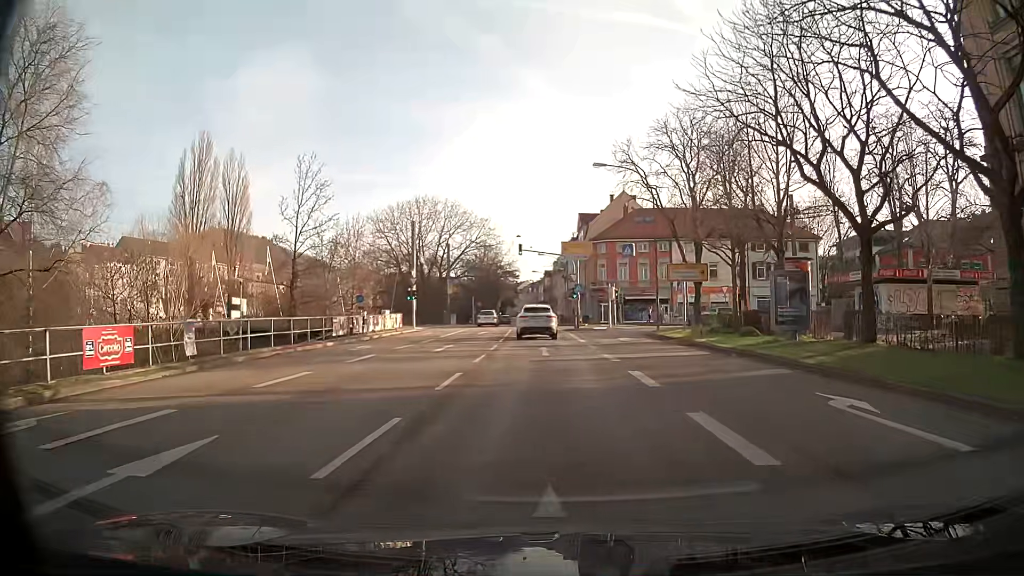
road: primary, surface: asphalt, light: Day
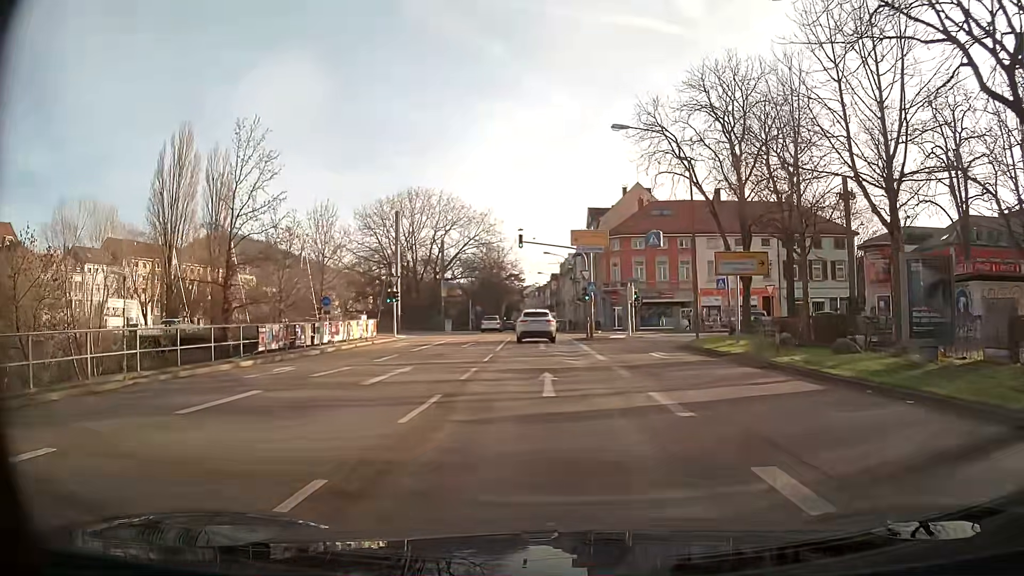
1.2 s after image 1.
(-0.1, +9.0) m; -1°
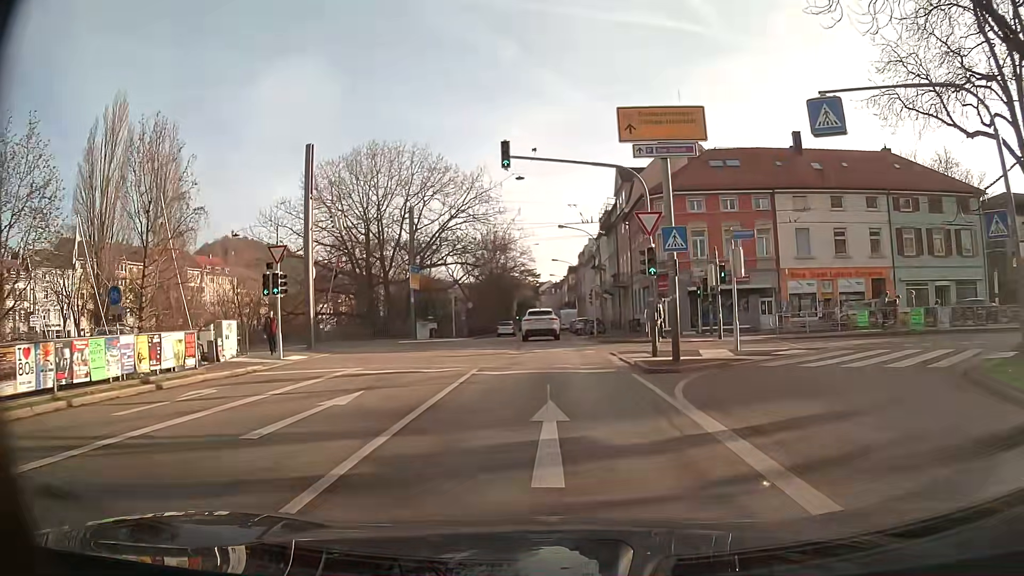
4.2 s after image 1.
(-0.3, +22.4) m; -2°
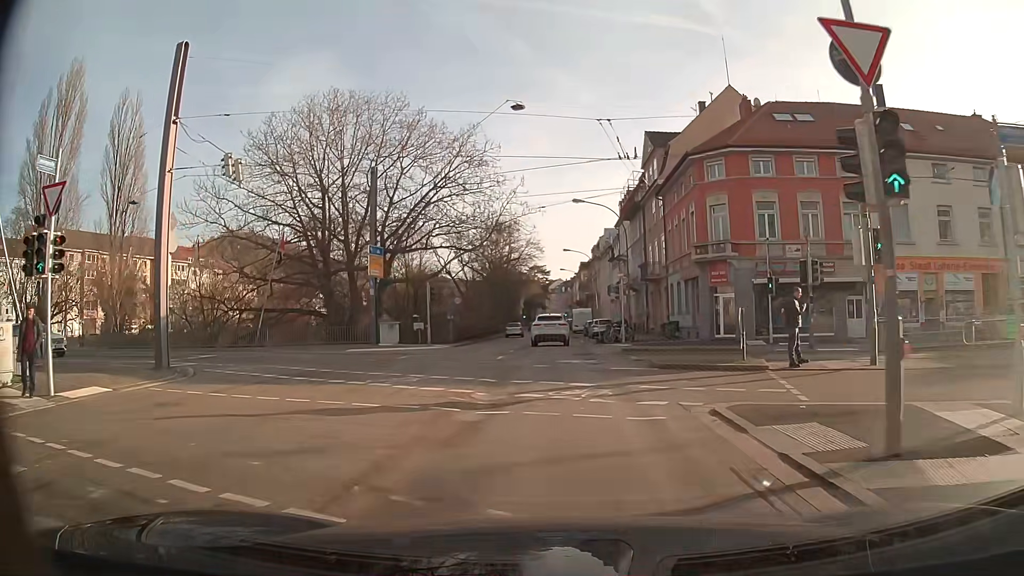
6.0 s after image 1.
(-0.1, +13.4) m; -1°
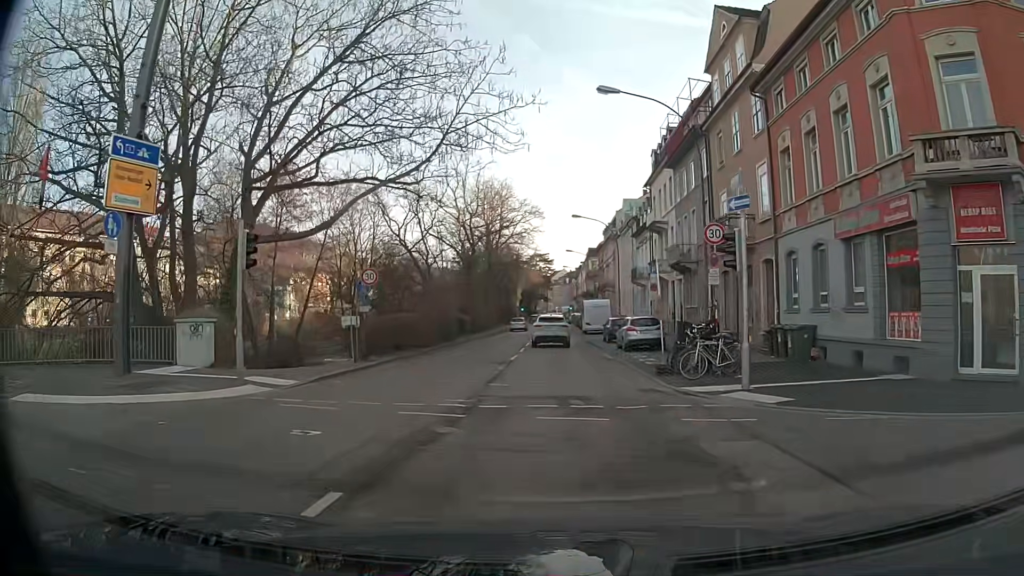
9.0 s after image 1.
(0.0, +22.3) m; 0°
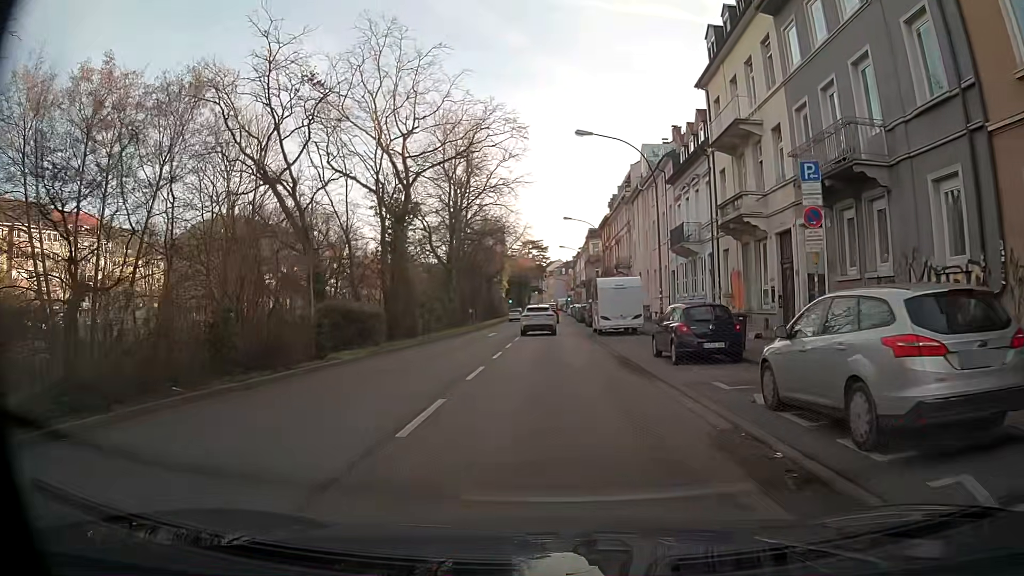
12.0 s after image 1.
(0.0, +22.9) m; -1°
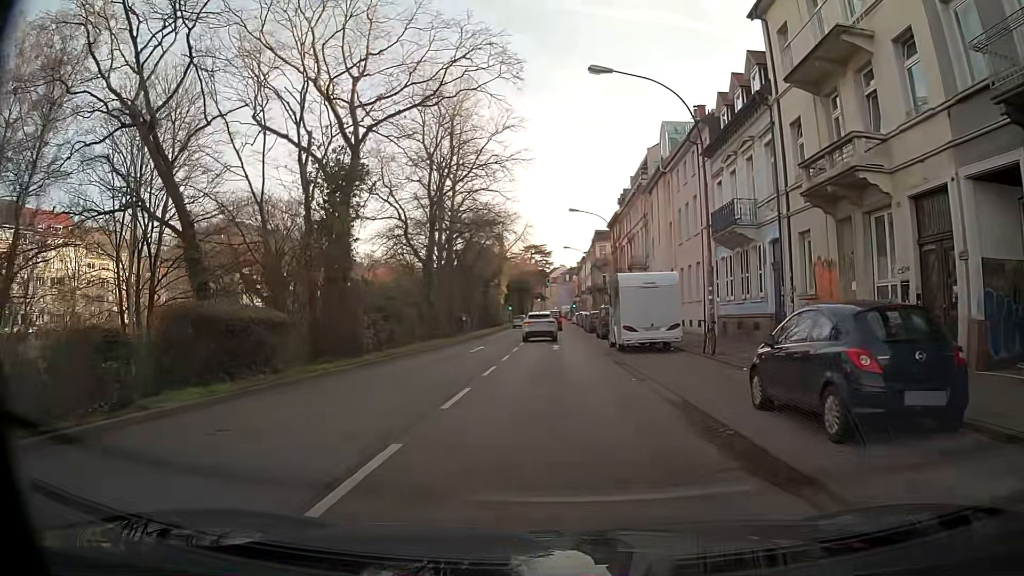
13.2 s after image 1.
(0.0, +9.2) m; +1°
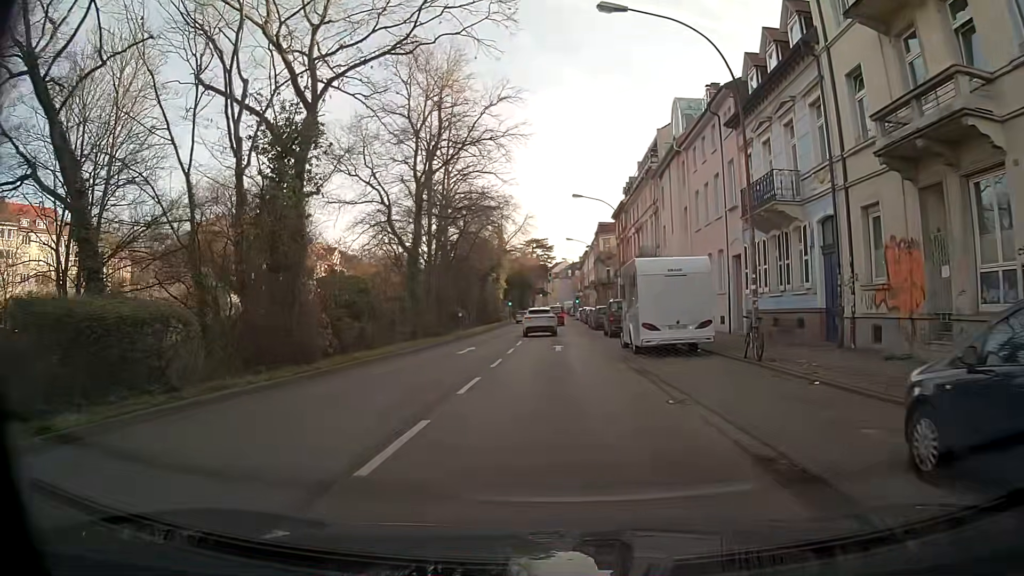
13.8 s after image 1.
(0.0, +4.5) m; 0°
(0, +10) (0, +20) (0, +30) (0, +40) (-1, +50) (-1, +60) (-1, +70) (-1, +80) (-1, +90) (-1, +100) m
